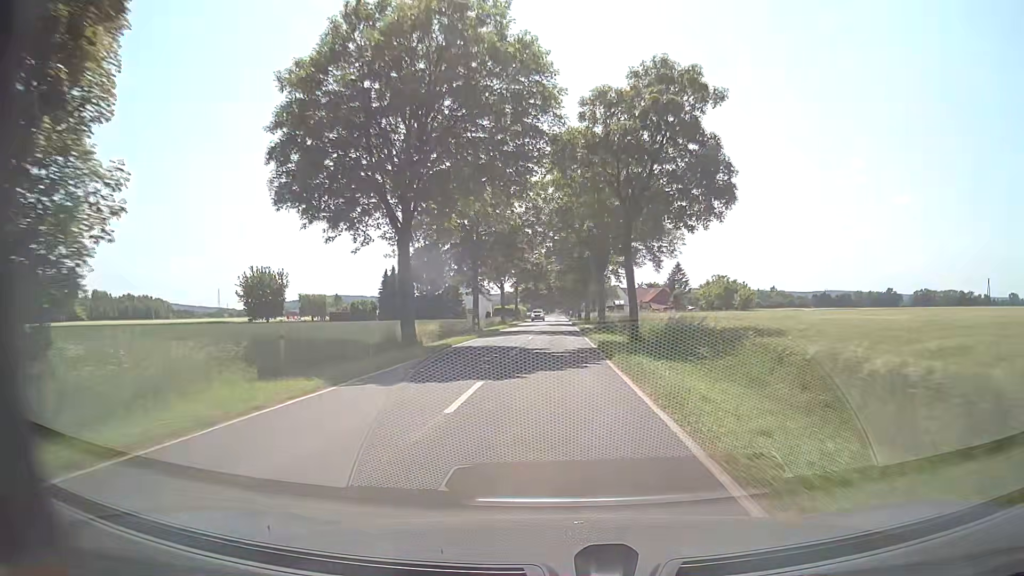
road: tertiary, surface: asphalt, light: Day
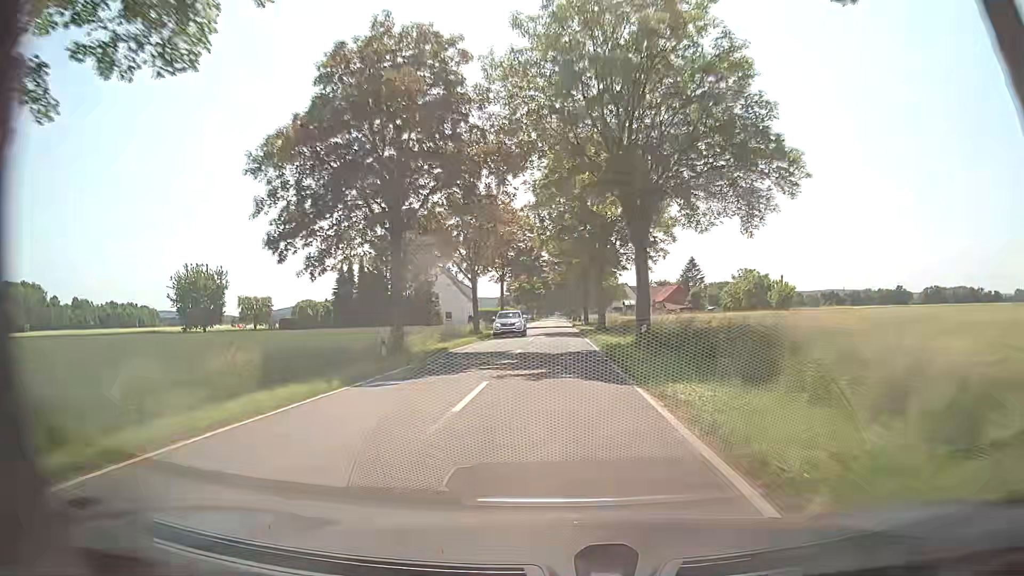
(0.0, +23.6) m; 0°
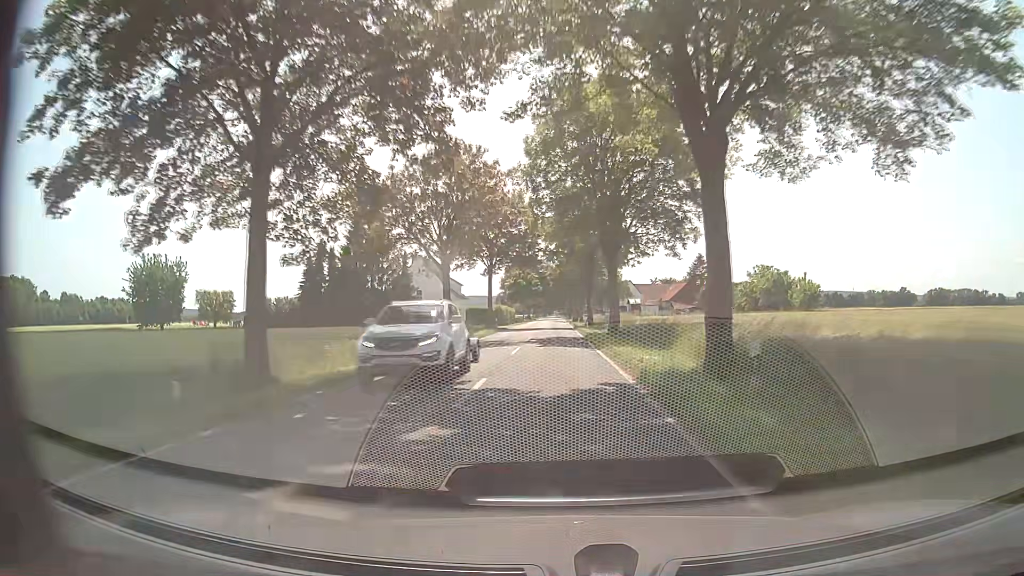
(0.0, +11.8) m; 0°
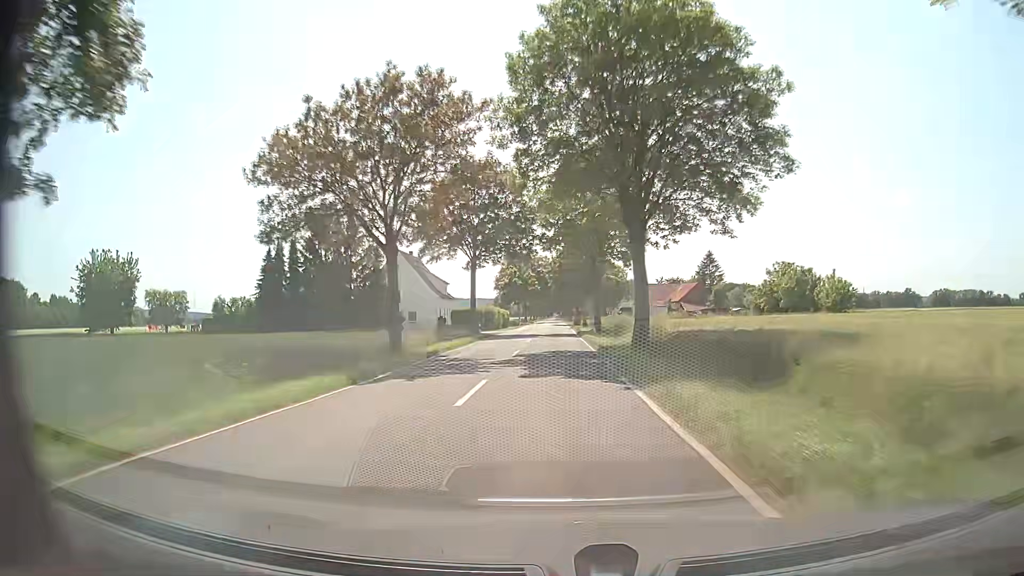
(0.0, +11.8) m; 0°
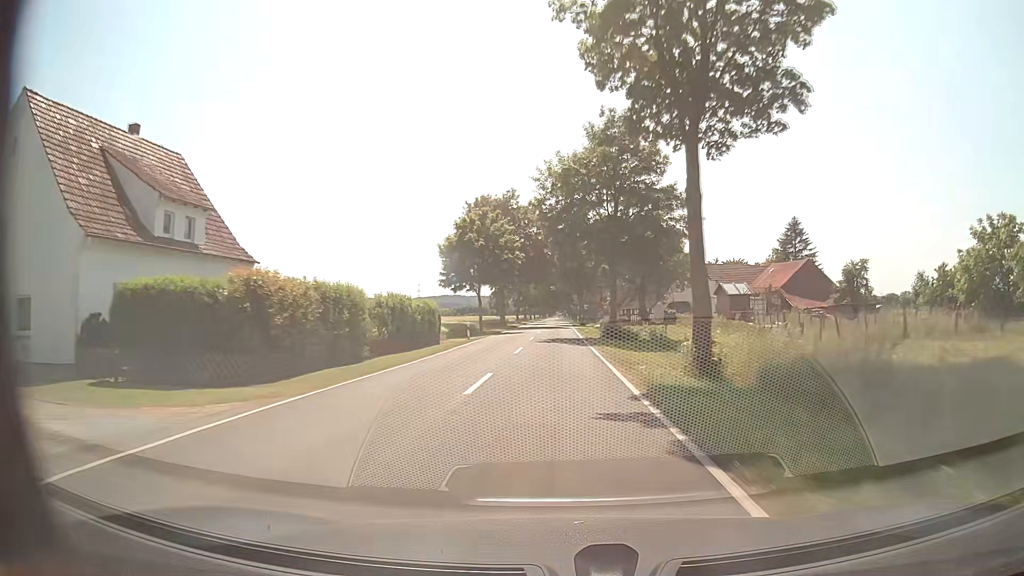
(-0.2, +58.9) m; -1°
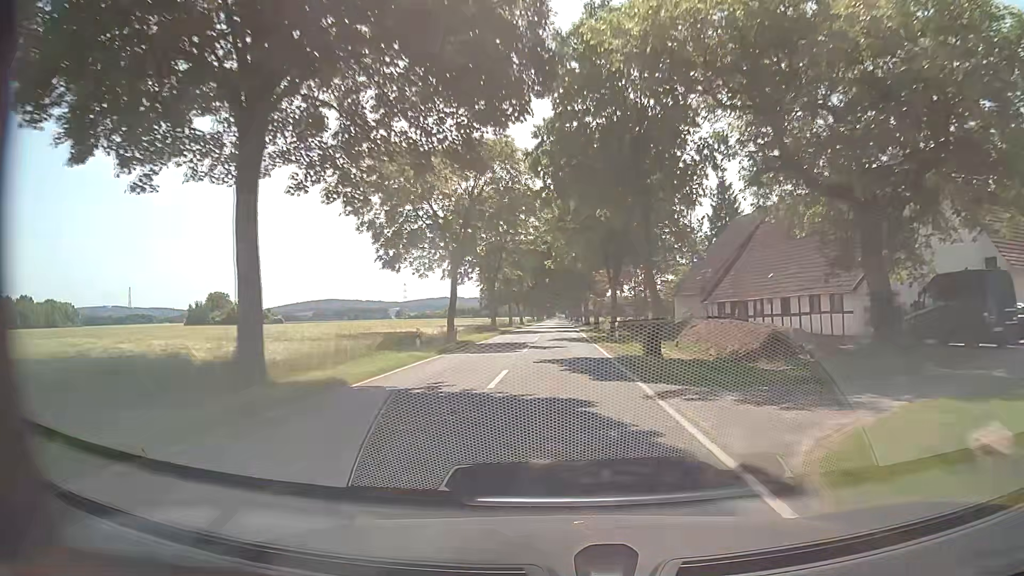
(+0.1, +59.0) m; 0°
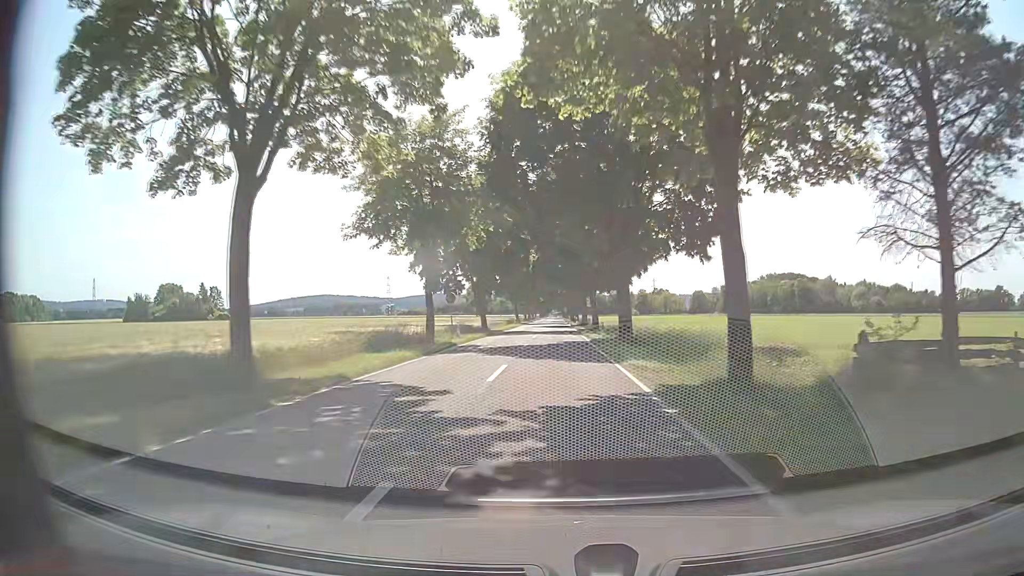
(+0.4, +47.2) m; 0°
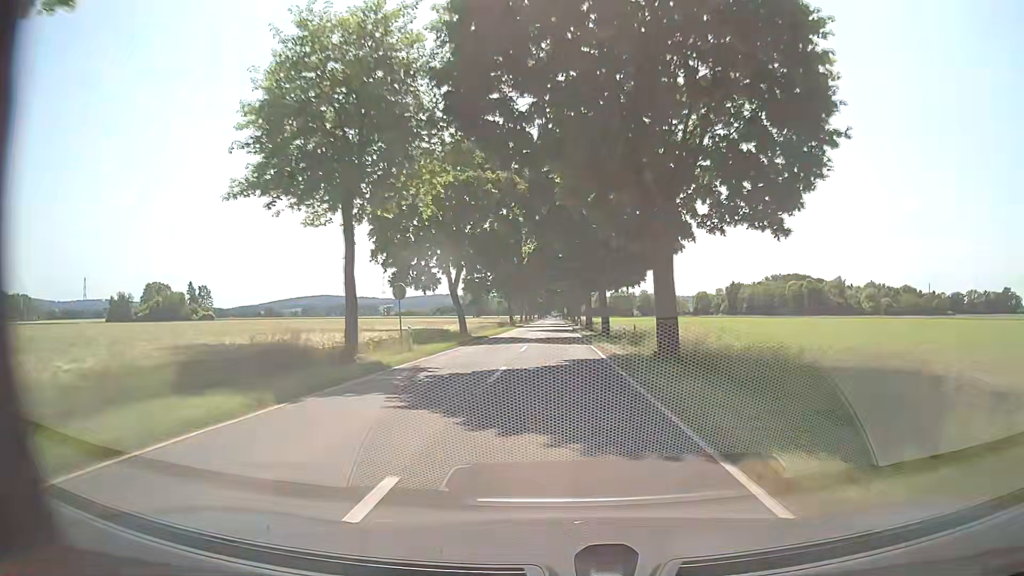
(0.0, +11.8) m; 0°
(0, +10) (0, +20) (0, +30) (0, +40) (0, +50) (0, +60) (0, +70) (0, +80) (0, +90) (0, +100) m
